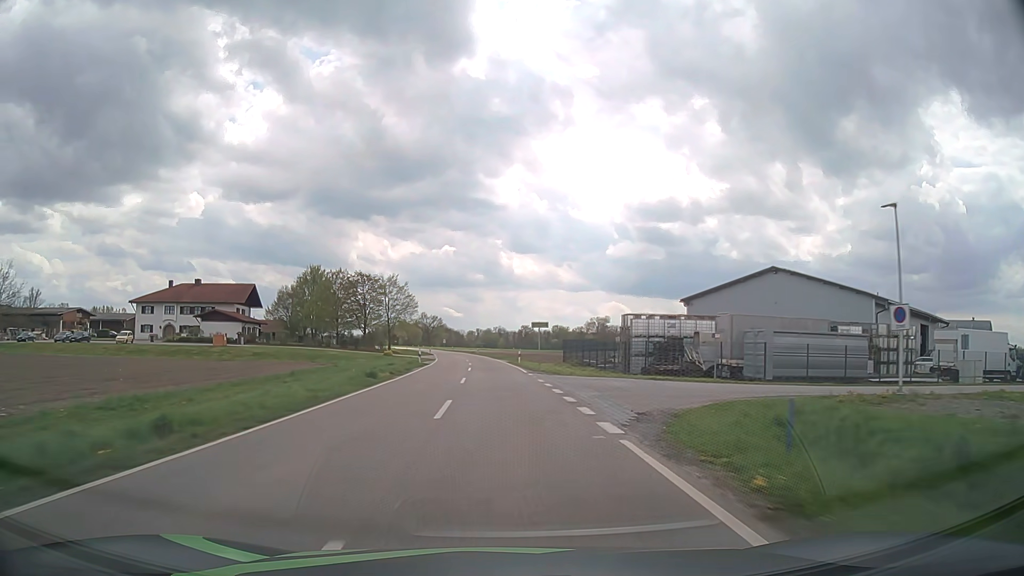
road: tertiary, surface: asphalt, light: Day
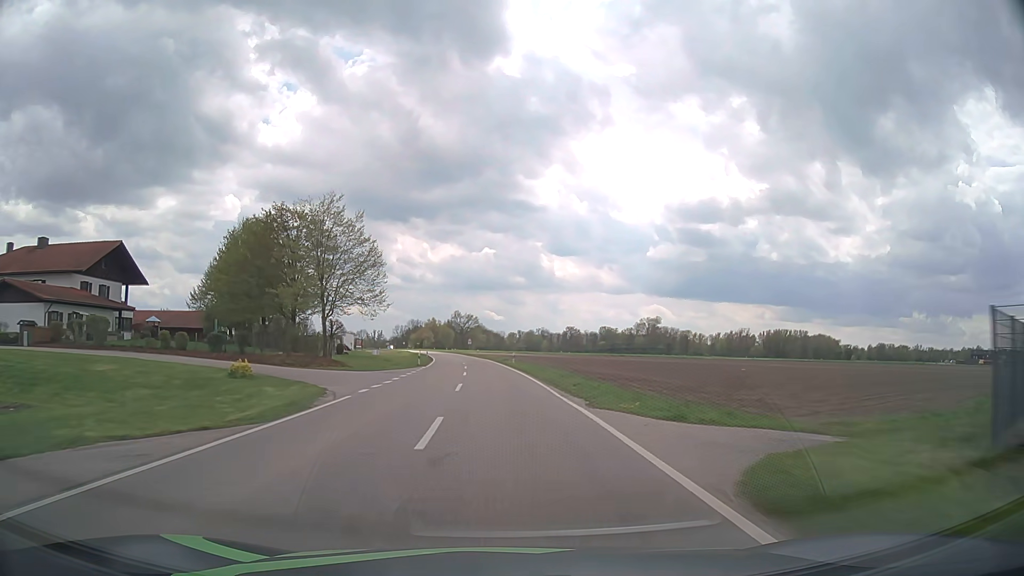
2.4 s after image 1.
(-1.6, +52.3) m; -3°
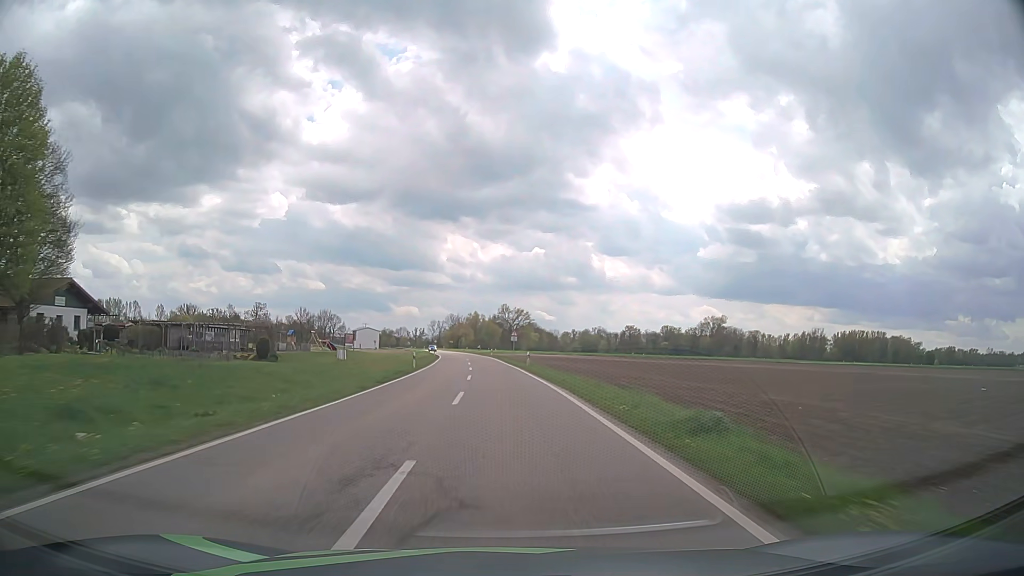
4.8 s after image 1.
(-2.2, +54.1) m; -4°
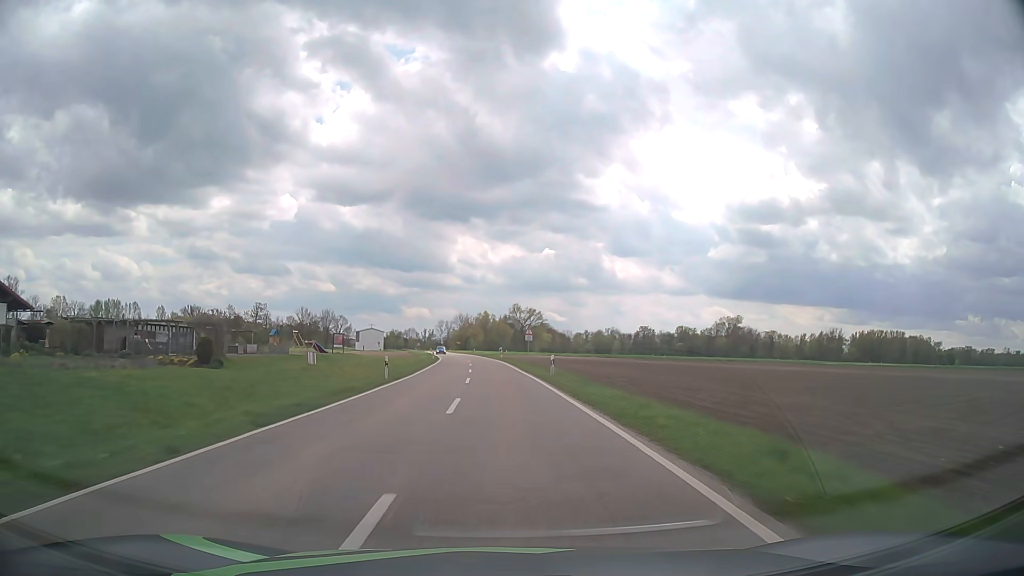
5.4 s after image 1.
(-0.1, +13.7) m; -1°
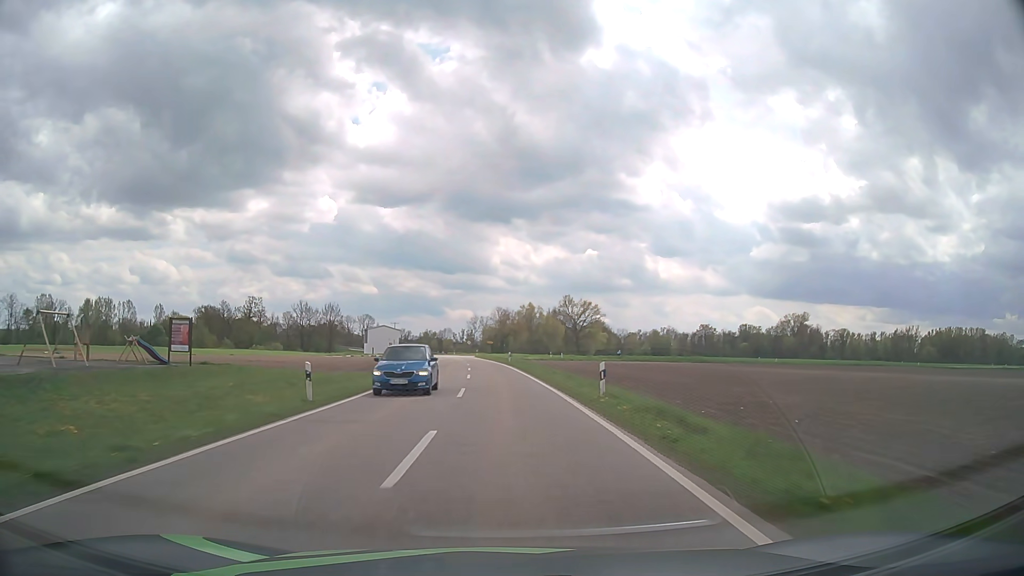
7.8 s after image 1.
(-1.8, +56.0) m; -4°
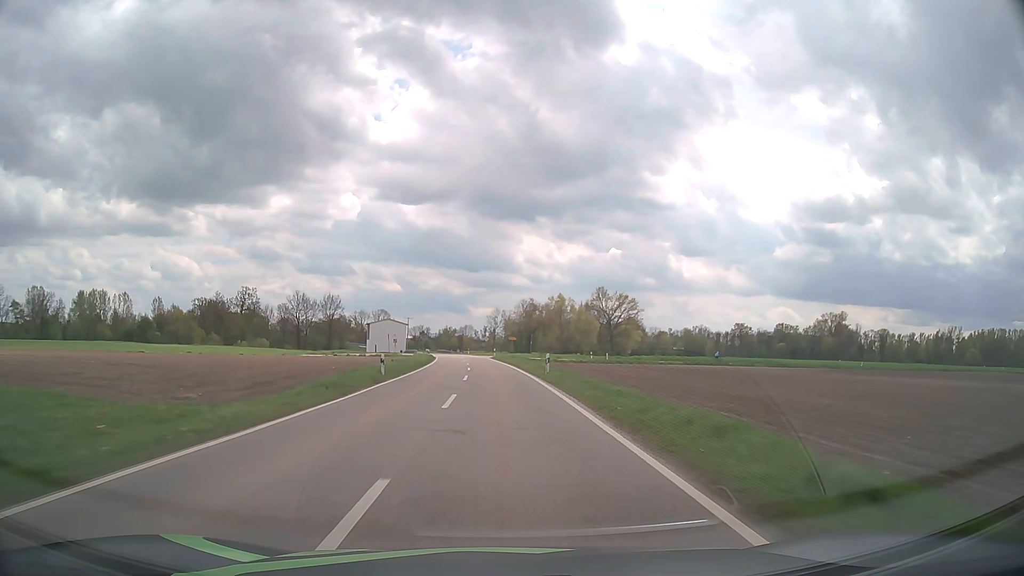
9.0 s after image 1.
(-0.4, +28.4) m; -2°
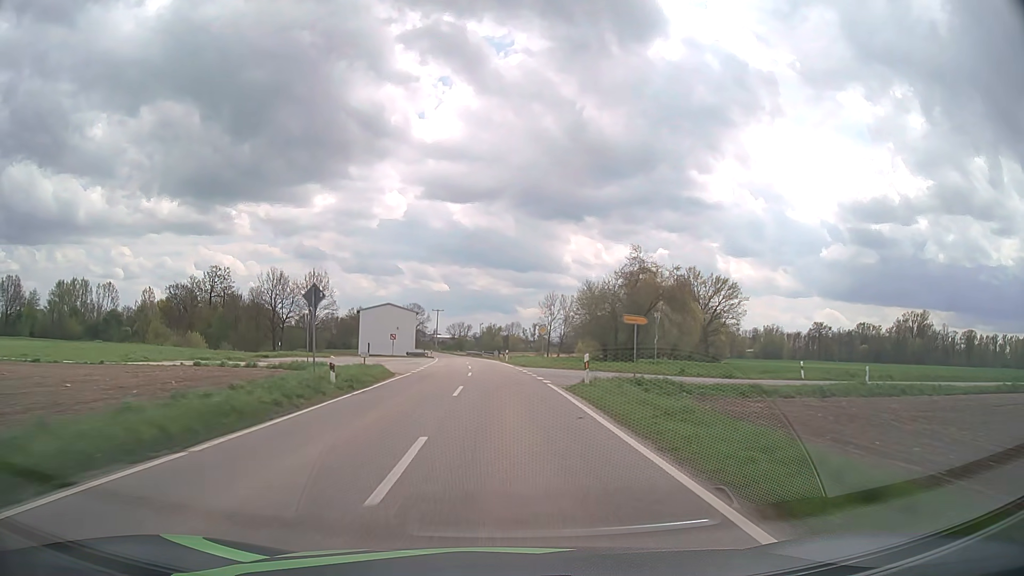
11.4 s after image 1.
(-2.2, +57.6) m; -4°
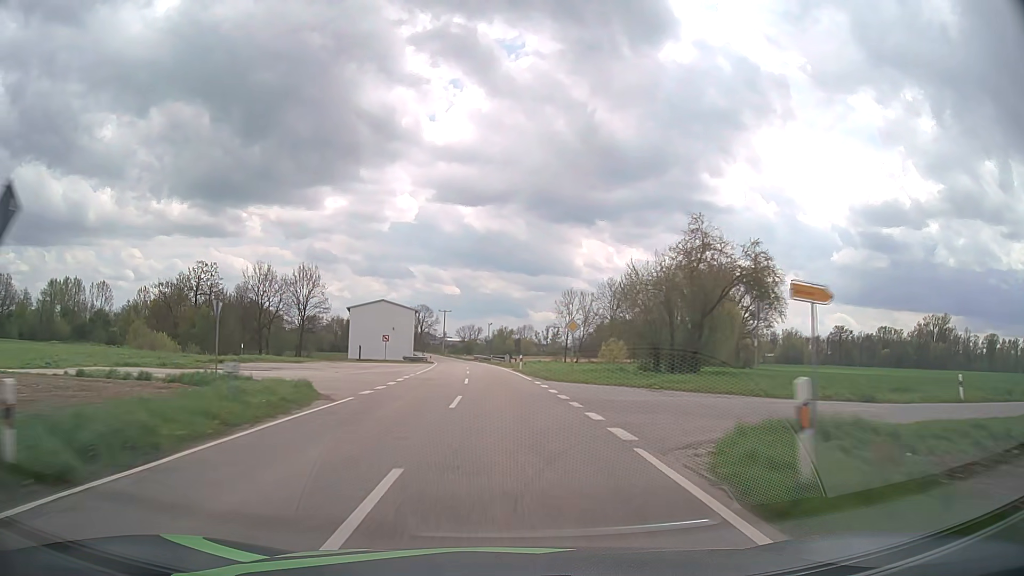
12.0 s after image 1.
(-0.1, +14.5) m; -1°
(0, +10) (0, +20) (-1, +30) (-1, +40) (-2, +50) (-2, +60) (-3, +70) (-4, +80) (-5, +90) (-7, +100) m
